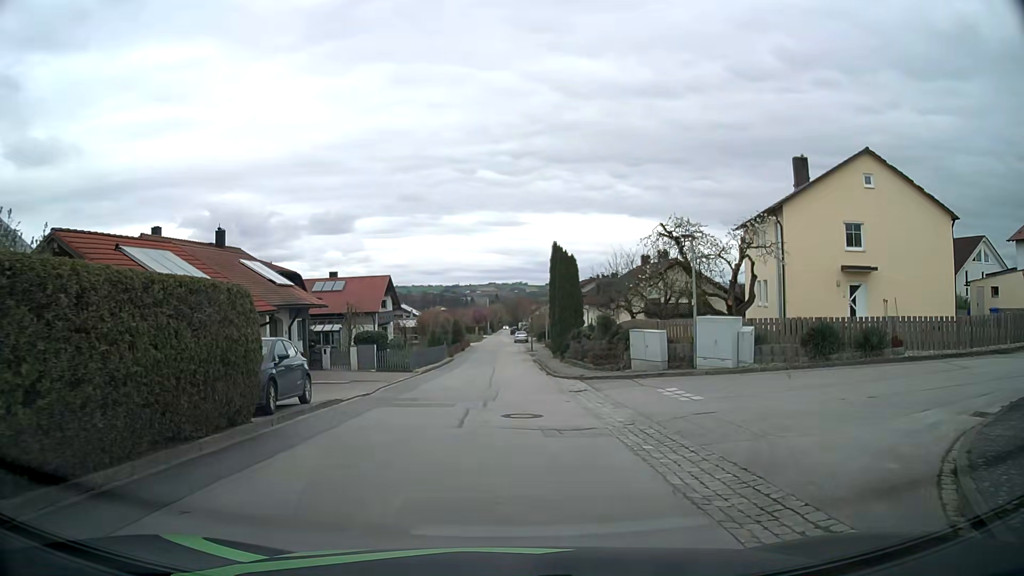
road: residential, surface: asphalt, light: Day
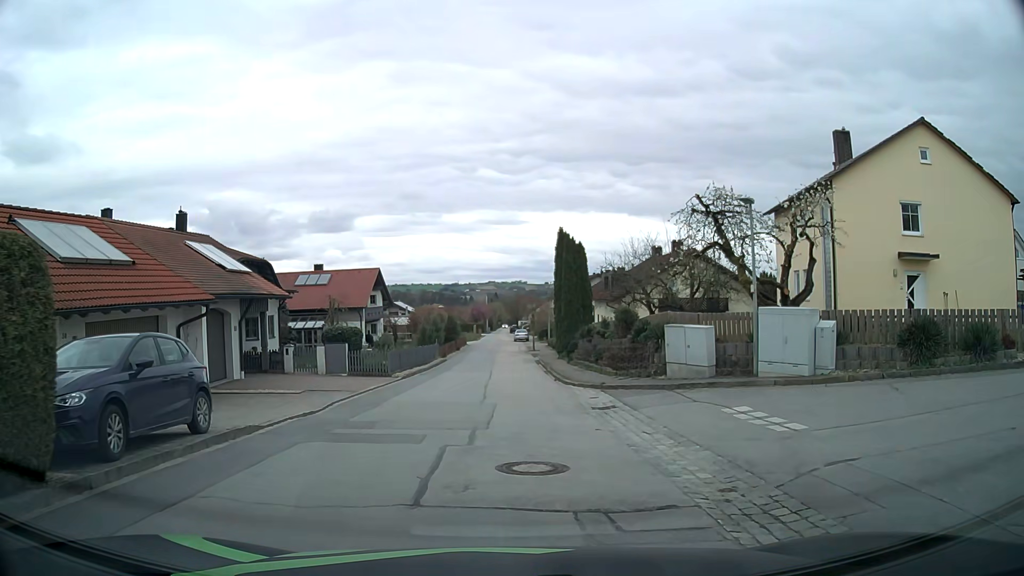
(0.0, +5.3) m; 0°
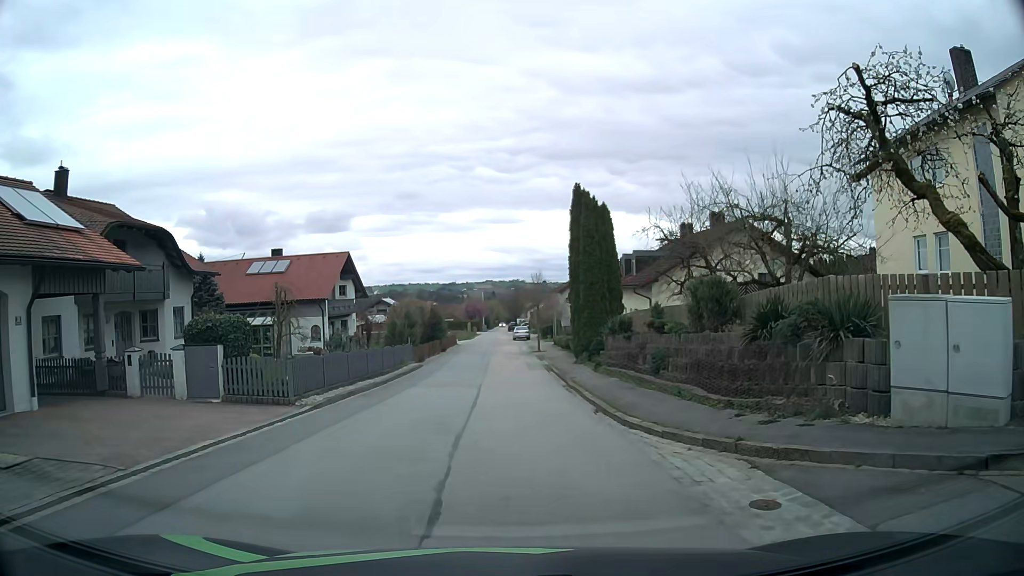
(0.0, +11.3) m; +1°
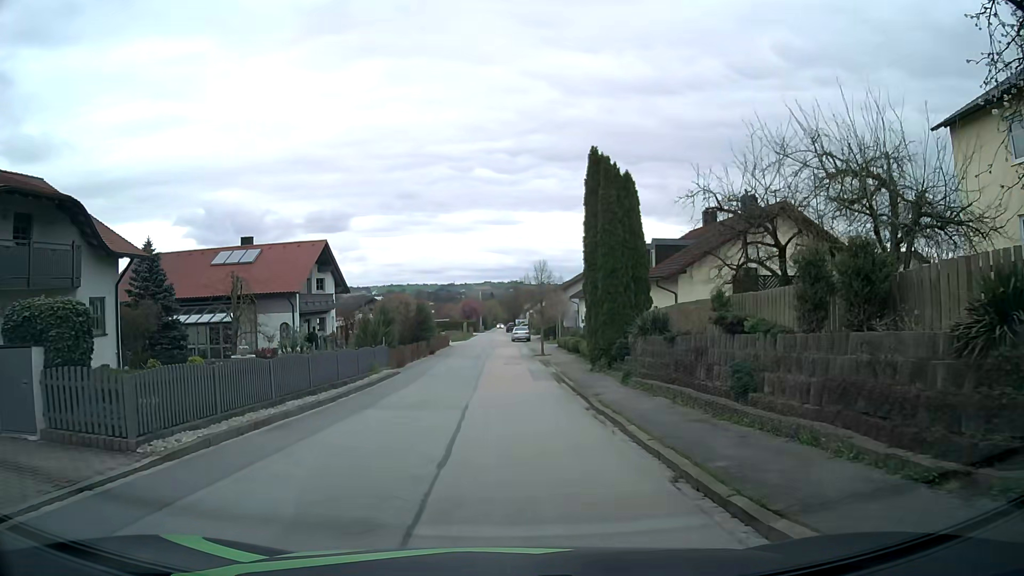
(-0.1, +6.2) m; 0°
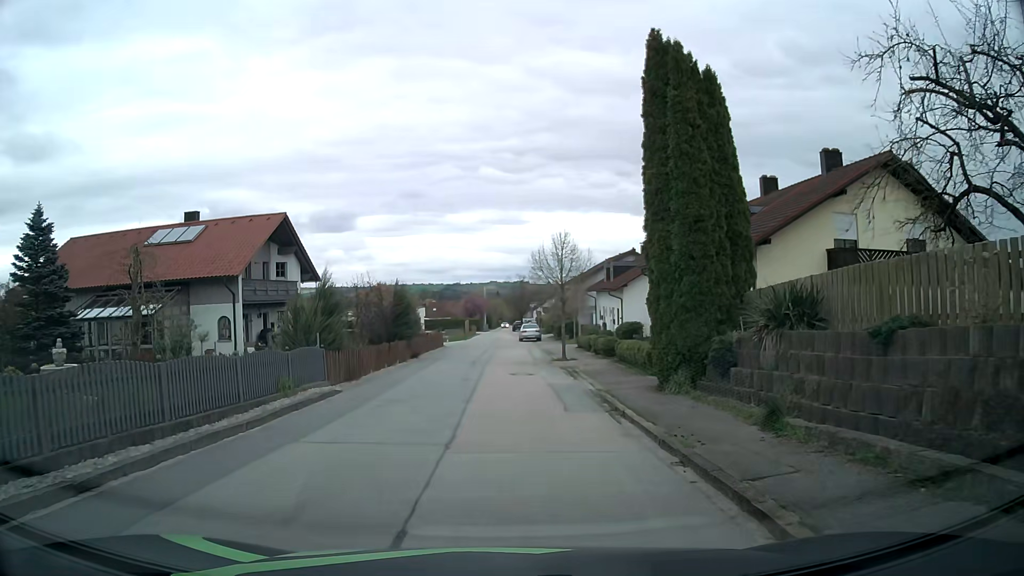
(0.0, +9.7) m; -1°
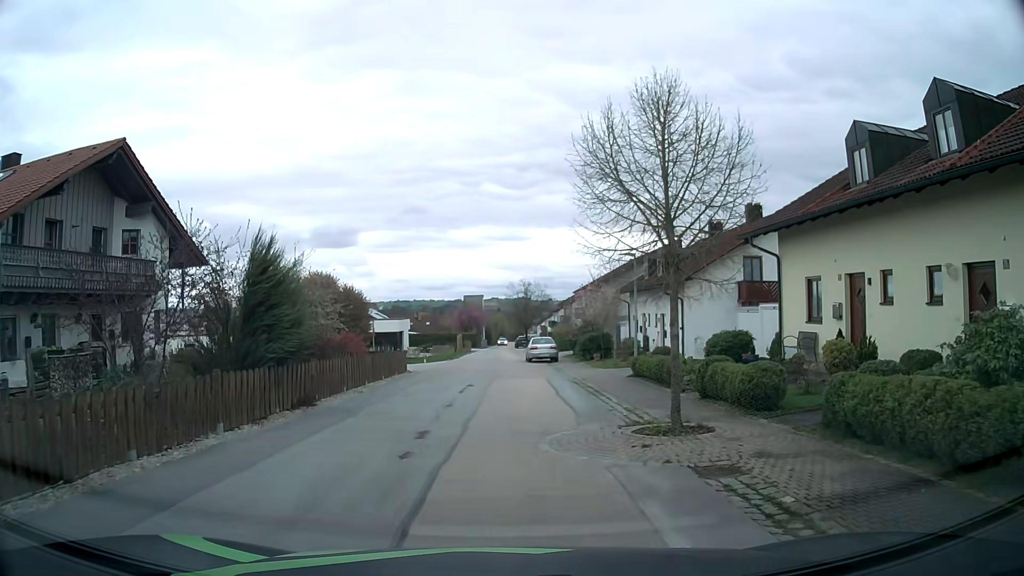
(0.0, +16.6) m; -2°
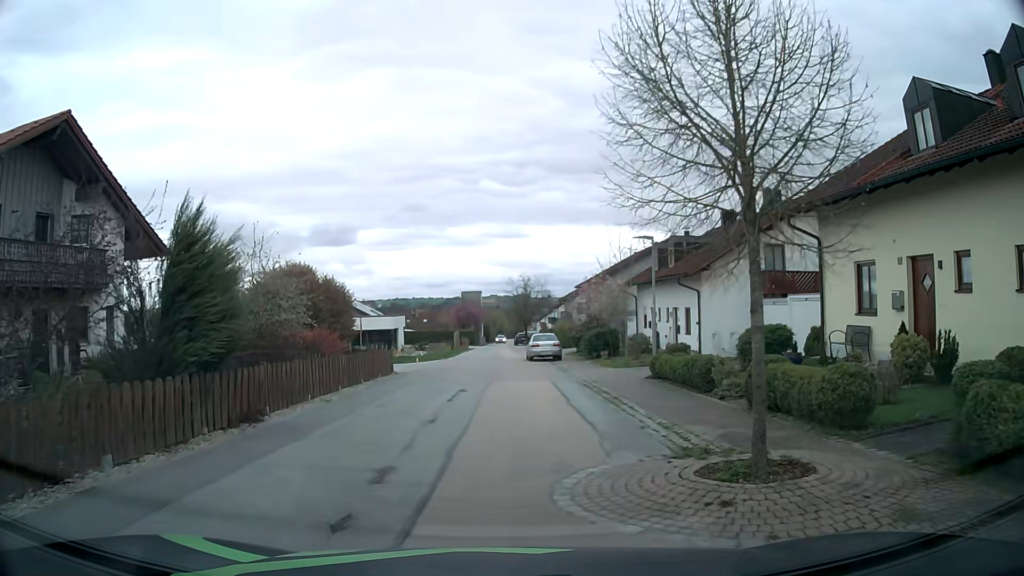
(+0.1, +3.0) m; +2°
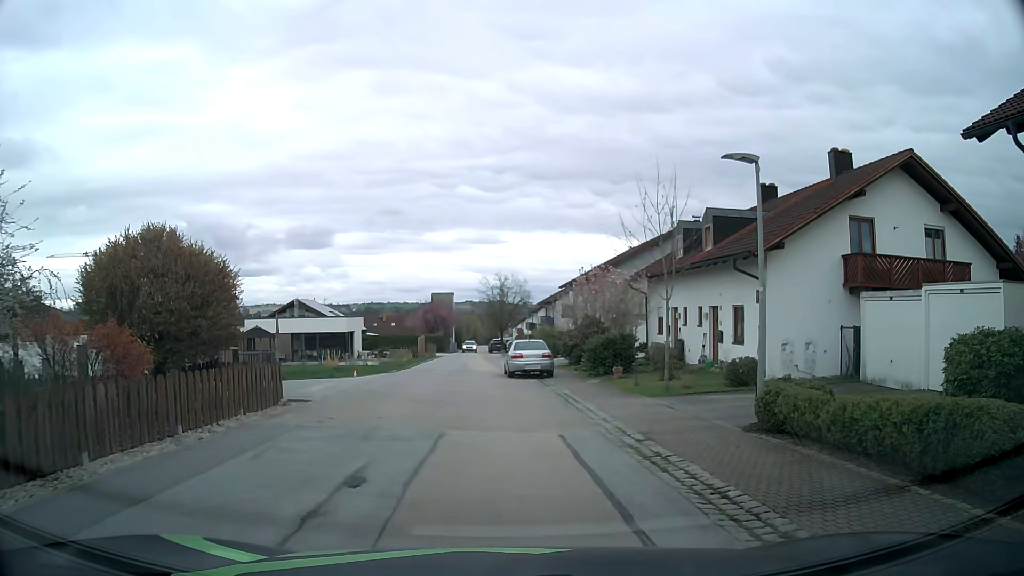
(0.0, +9.9) m; +3°
(0, +10) (-1, +20) (-3, +30) (-3, +40) (-4, +50) (-4, +60) (-5, +70) (-5, +80) (-6, +90) (-6, +100) m
